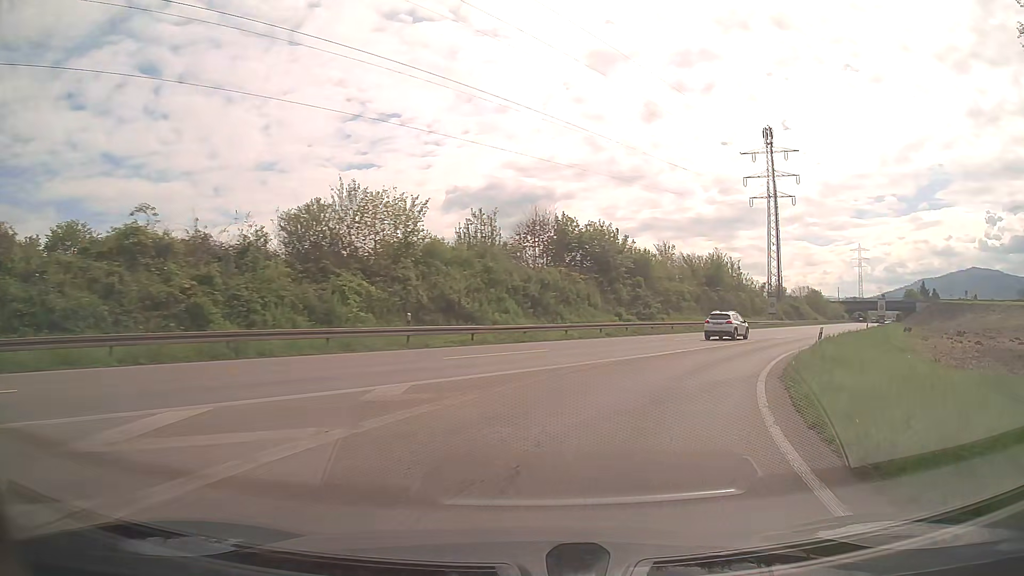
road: trunk_link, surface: asphalt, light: Day
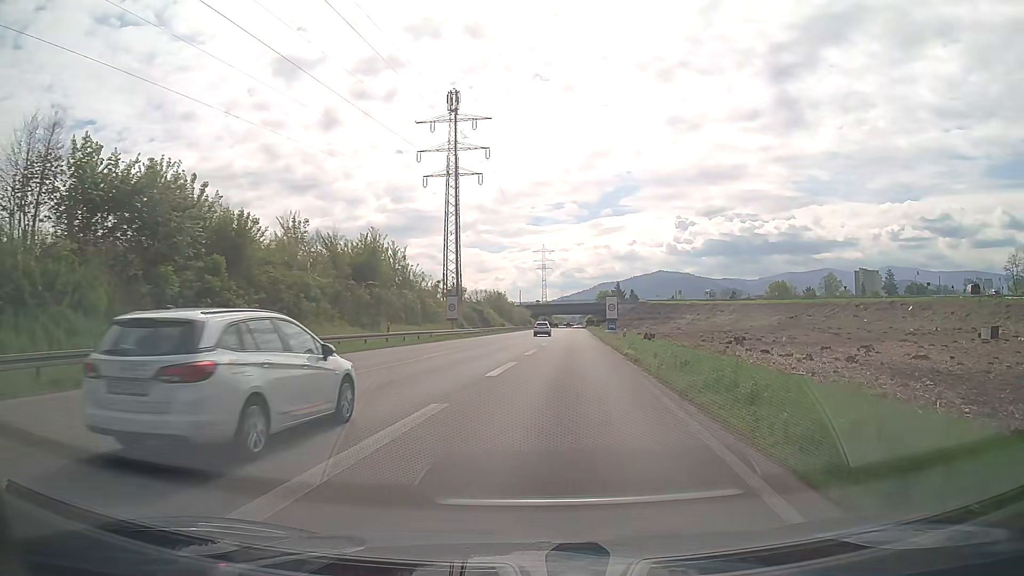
(+7.5, +24.6) m; +28°
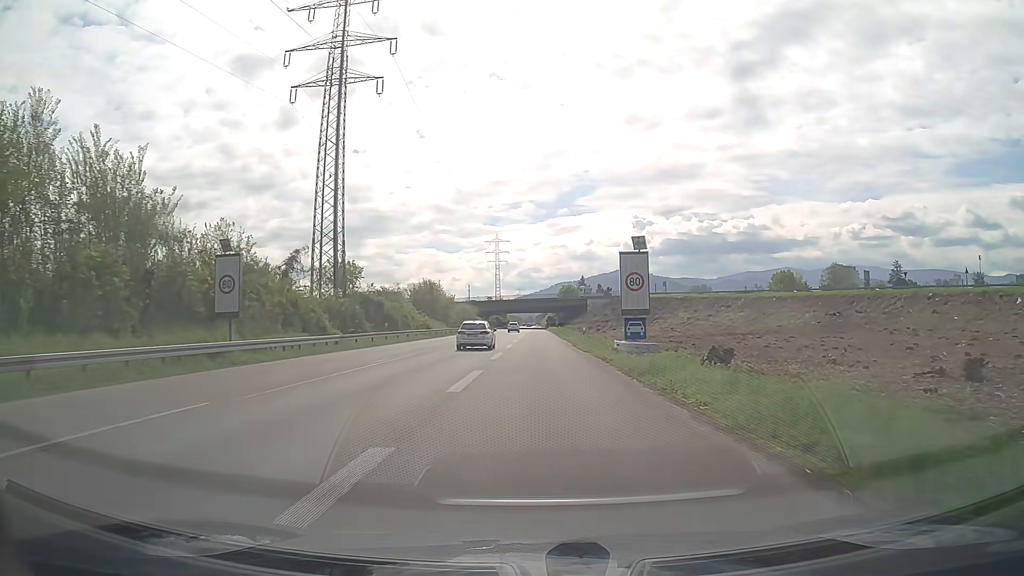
(+2.4, +40.2) m; +4°
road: trunk
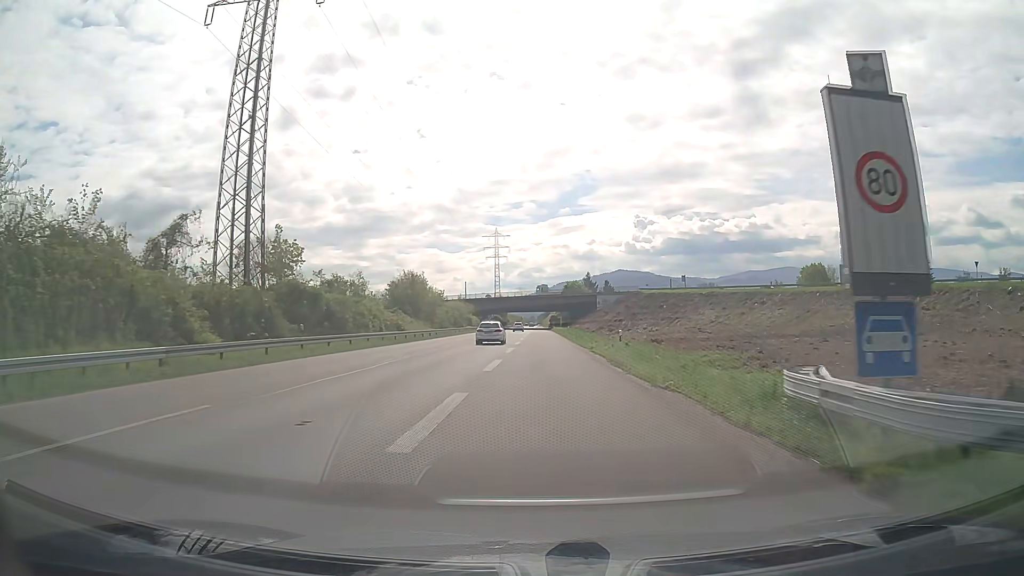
(0.0, +18.6) m; 0°
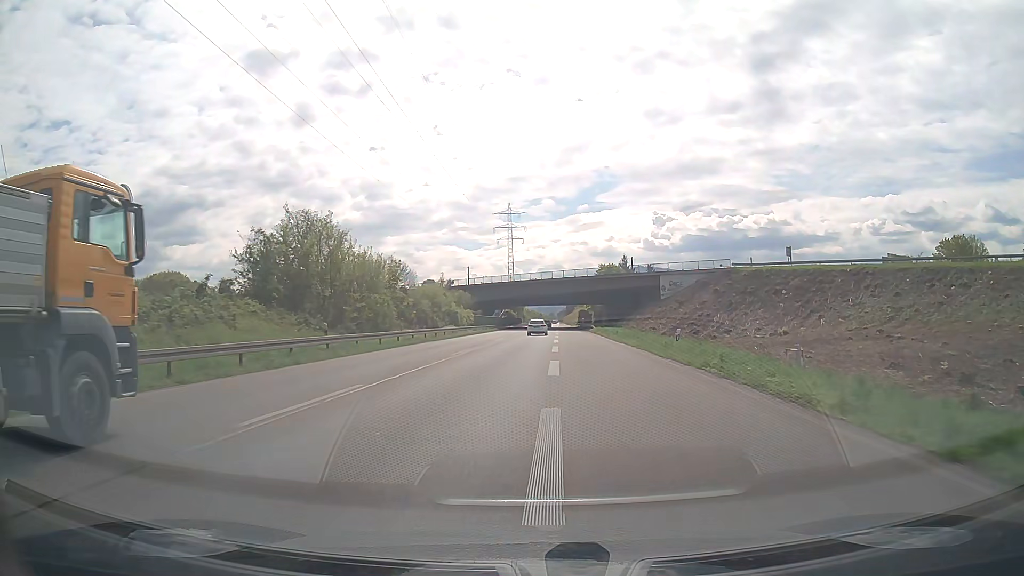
(-0.8, +50.4) m; -2°
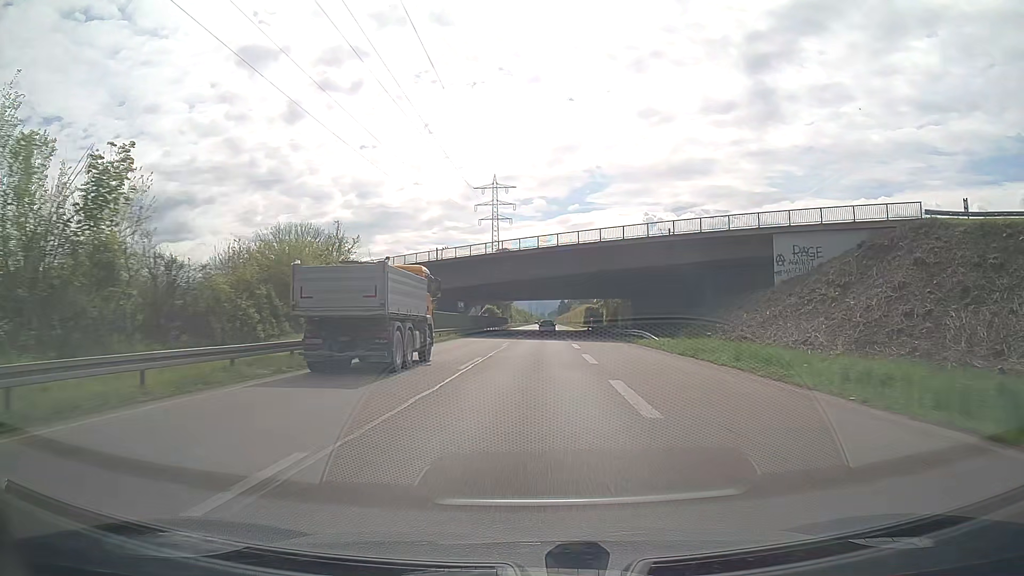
(+0.1, +43.4) m; +1°
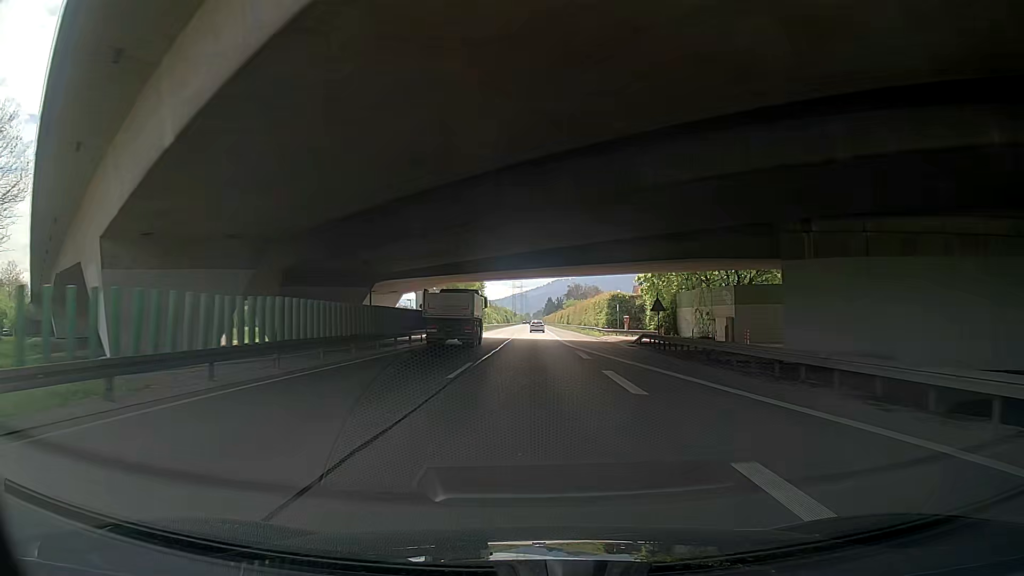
(+0.8, +57.2) m; 0°
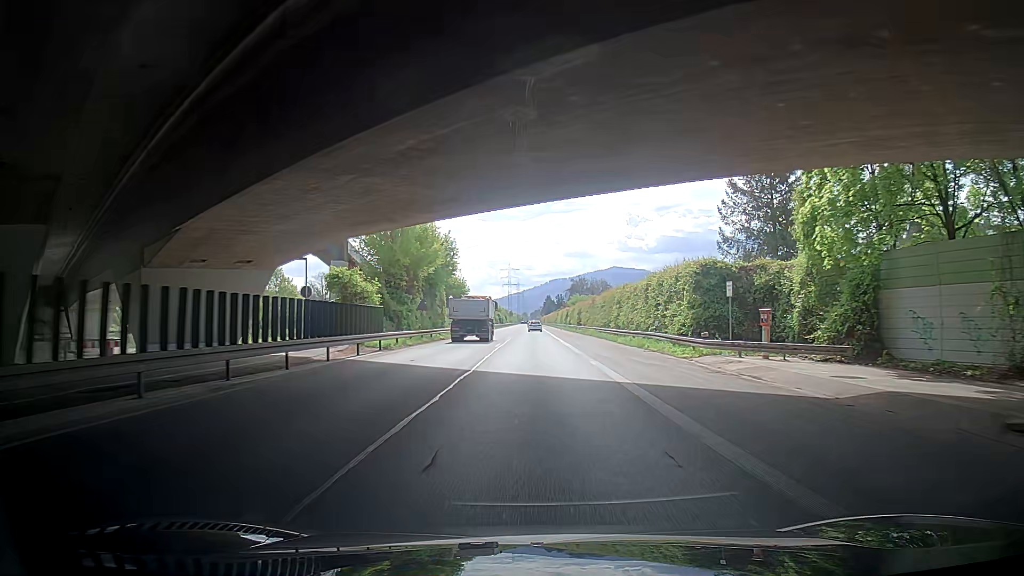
(+0.5, +35.4) m; +2°
(0, +10) (-1, +20) (-2, +30) (-2, +40) (-2, +50) (-2, +60) (-2, +70) (-3, +80) (-3, +90) (-3, +100) m
